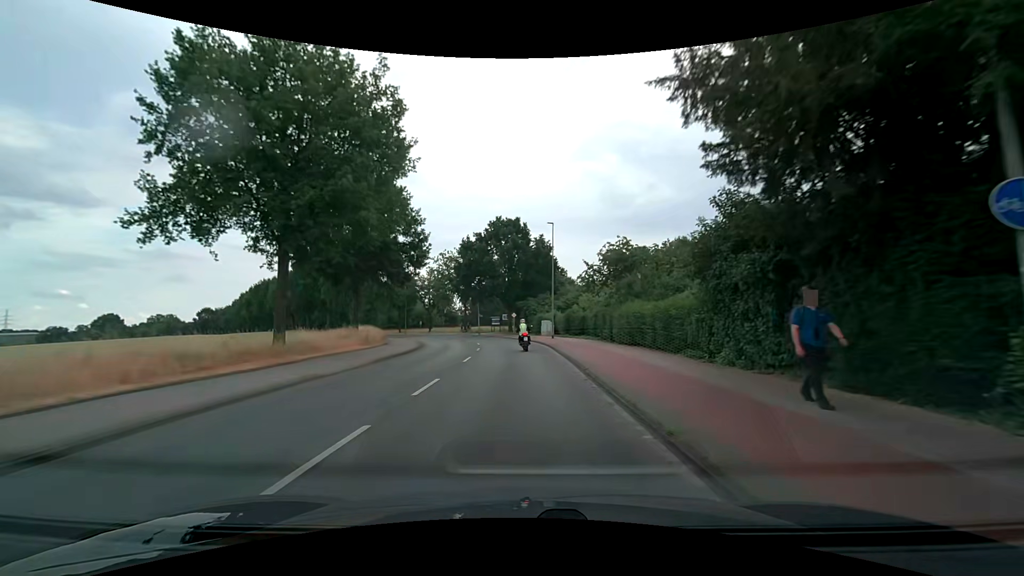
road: secondary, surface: asphalt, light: Day
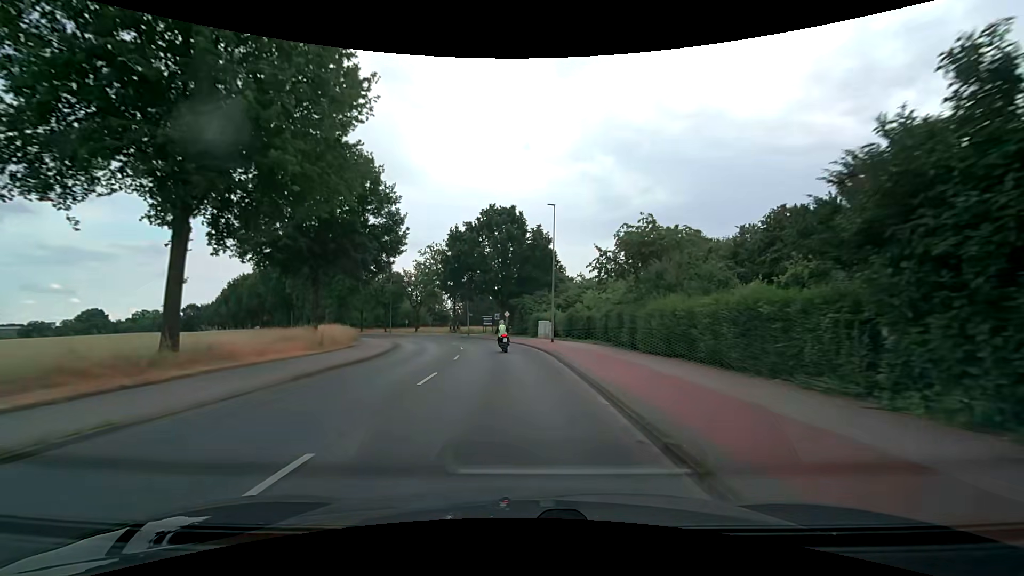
(0.0, +7.4) m; 0°
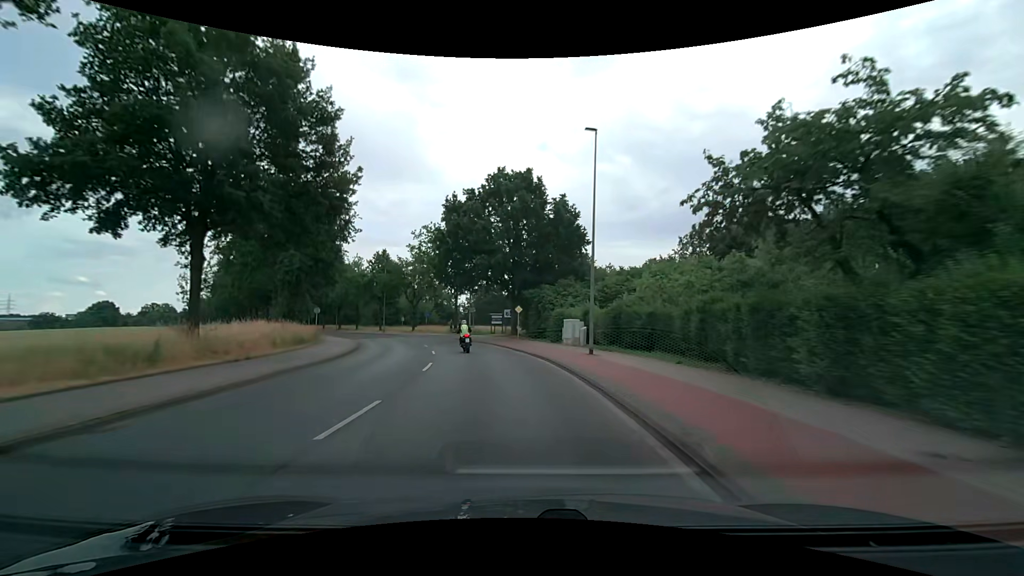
(+0.1, +14.7) m; -1°
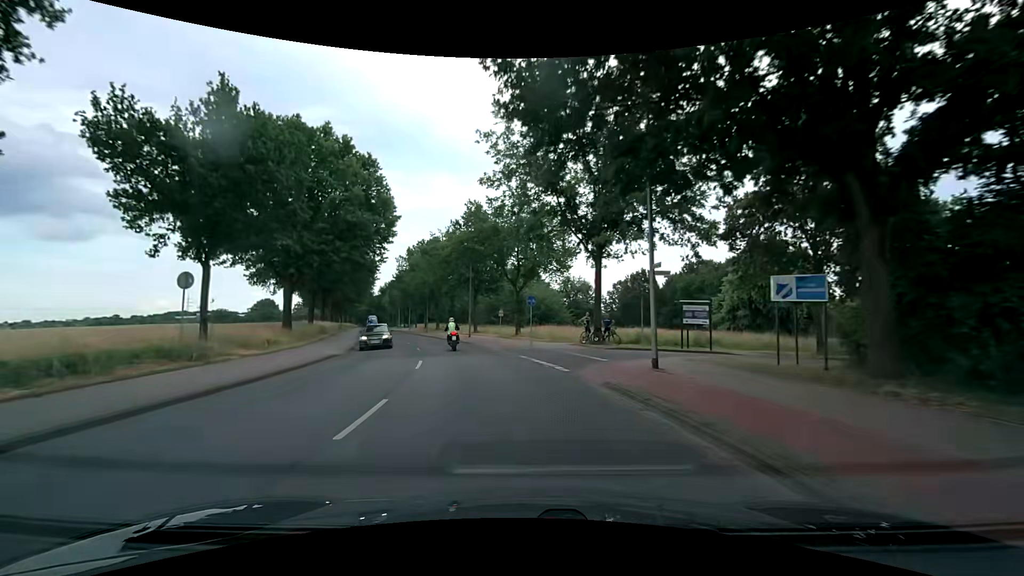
(-4.8, +36.8) m; -15°
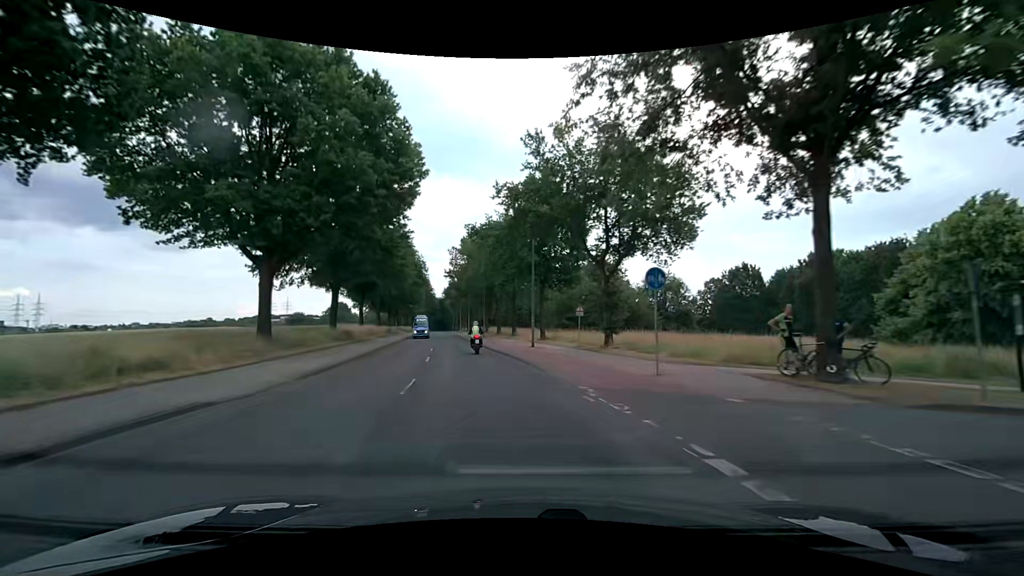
(-1.0, +15.0) m; -8°
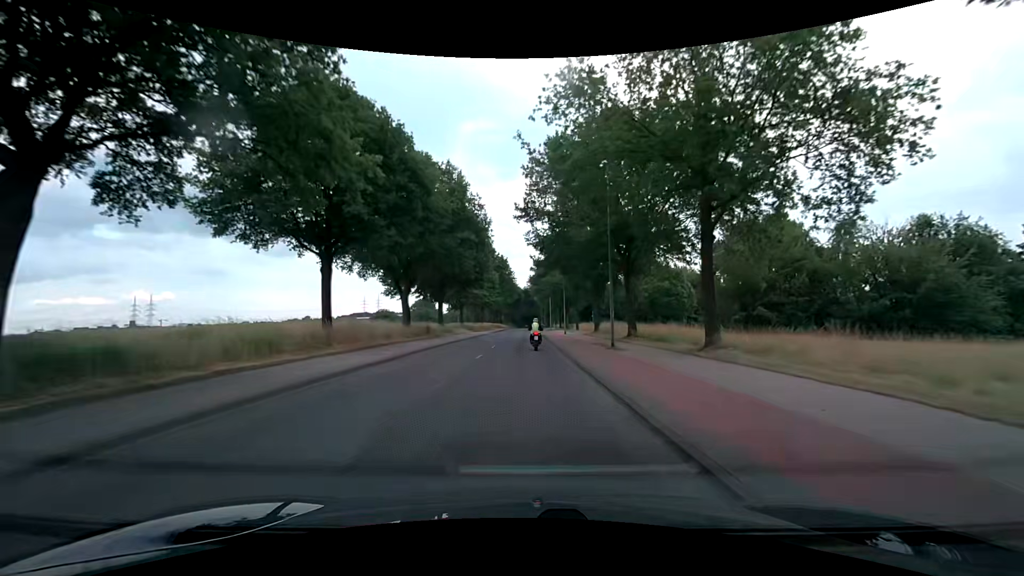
(-4.7, +37.5) m; -11°
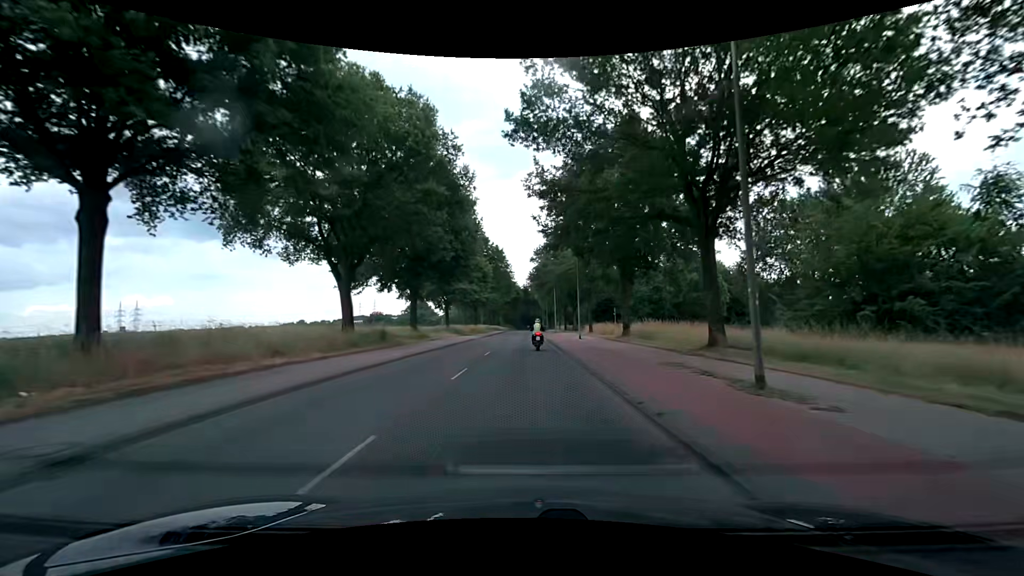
(+0.1, +15.3) m; +1°
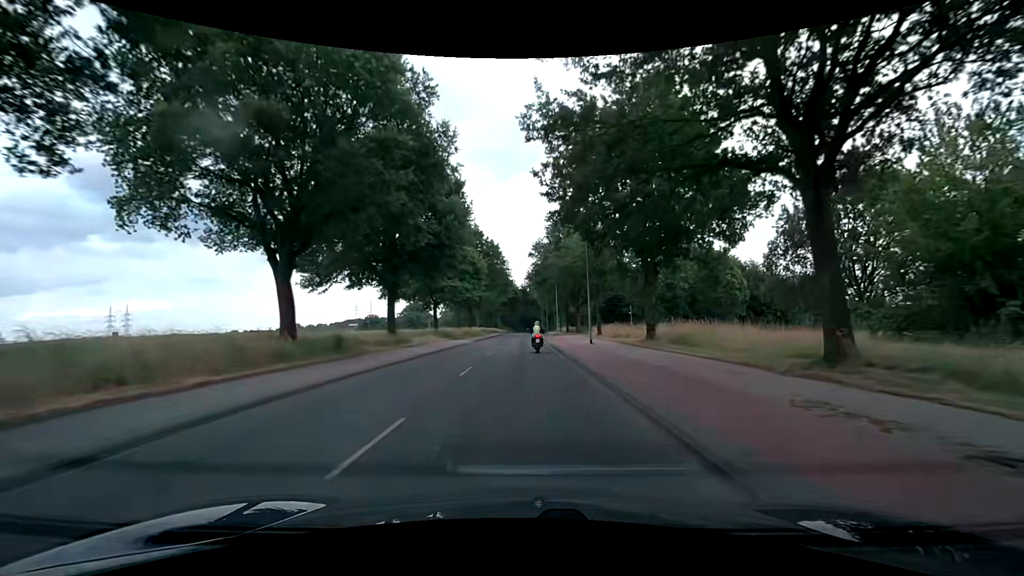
(0.0, +7.7) m; 0°
(0, +10) (0, +20) (0, +30) (0, +40) (0, +50) (0, +60) (0, +70) (0, +80) (0, +90) (0, +100) m
